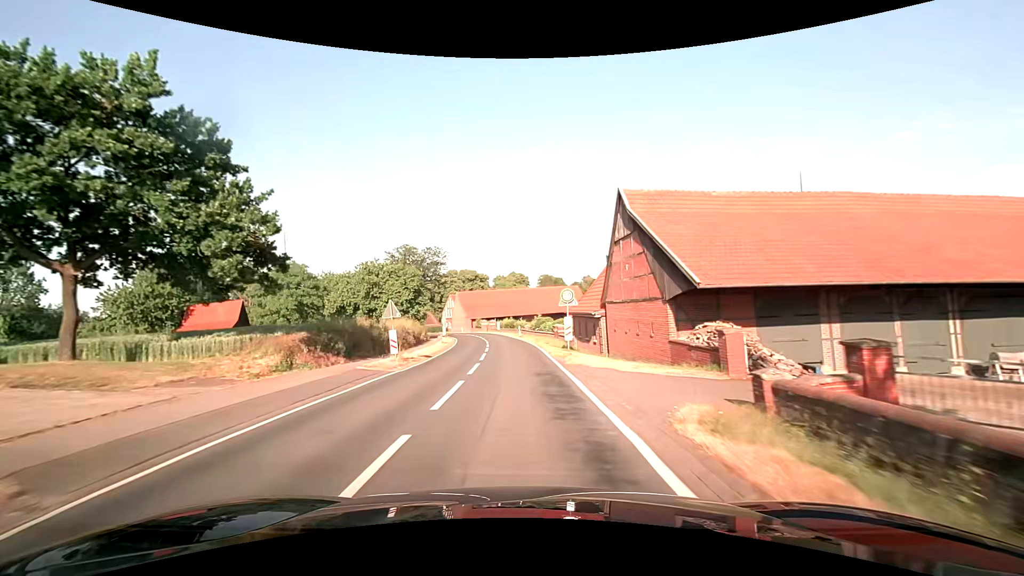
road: secondary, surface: asphalt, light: Day
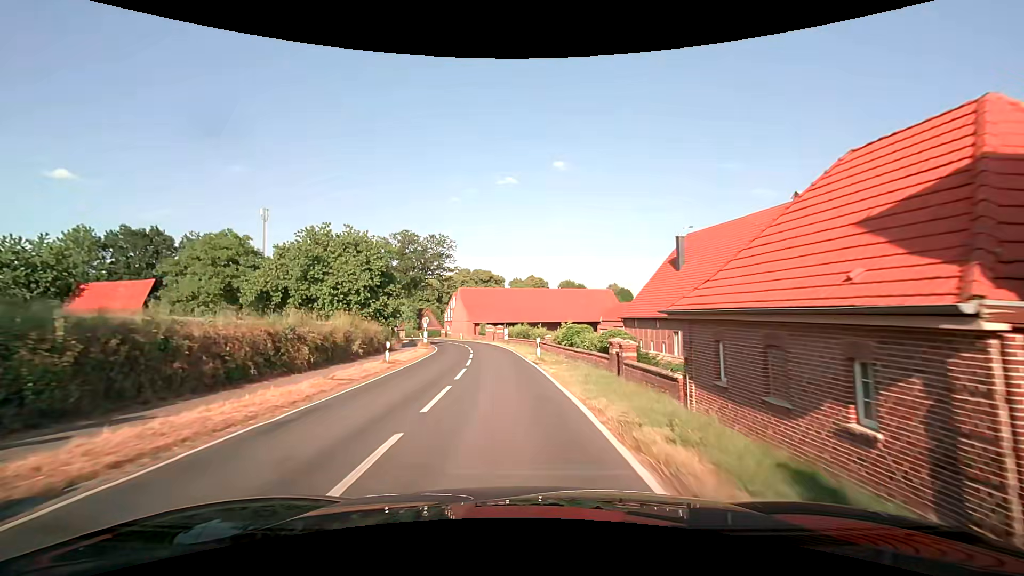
(-0.5, +23.3) m; -2°
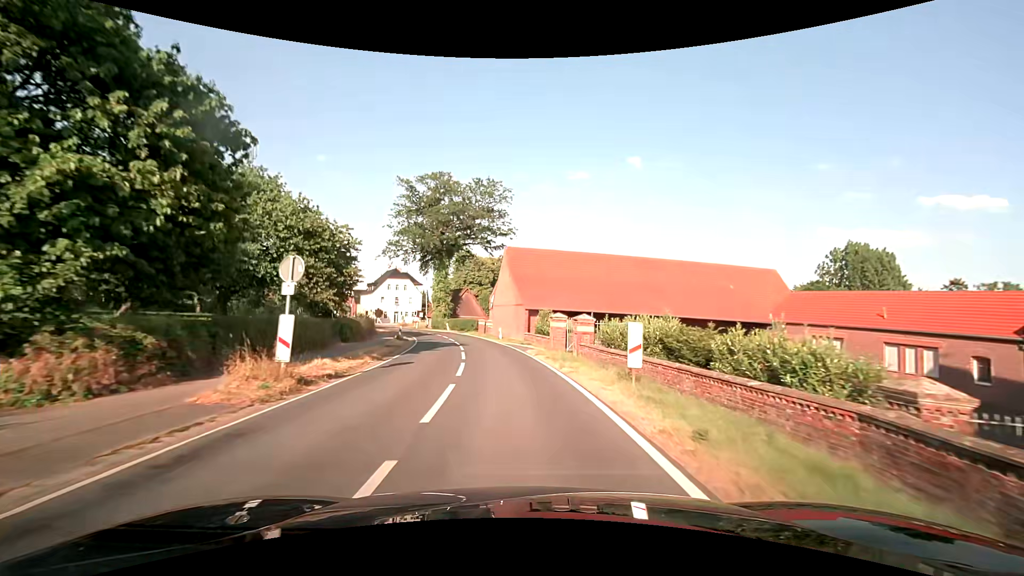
(-2.4, +37.9) m; -7°
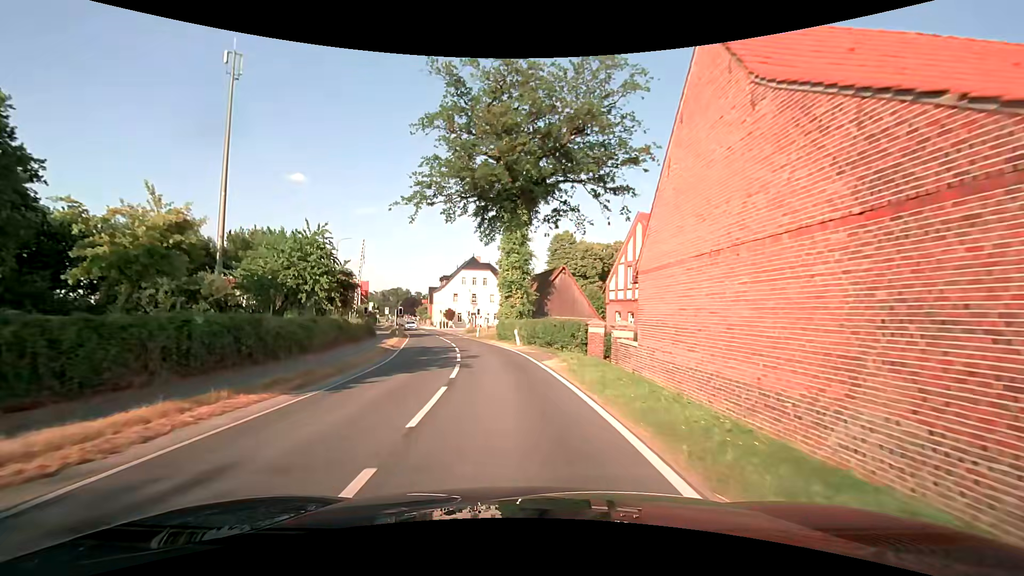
(-3.1, +35.9) m; -12°
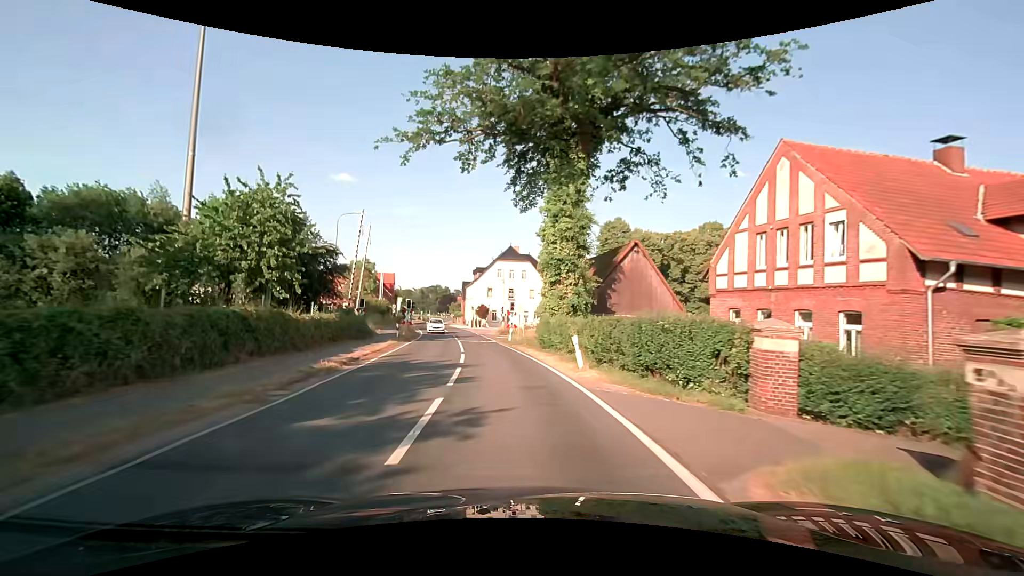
(-0.6, +13.7) m; -4°
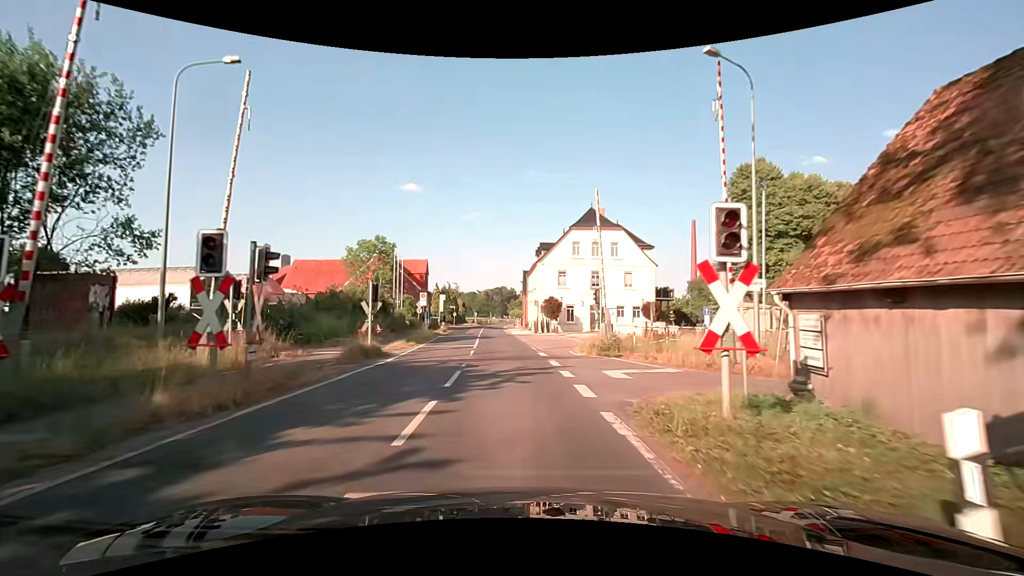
(-2.5, +30.9) m; -8°
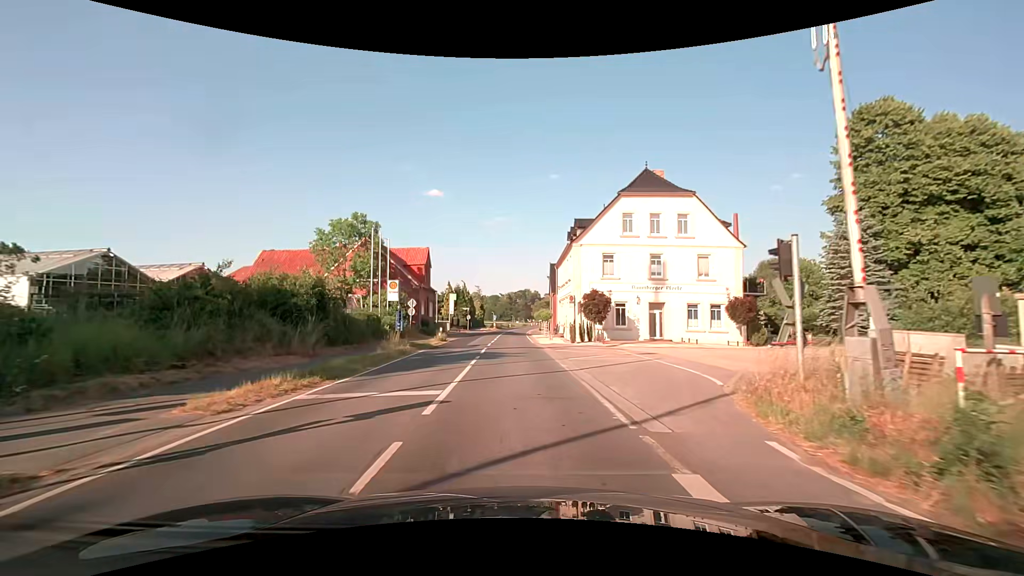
(-0.4, +16.4) m; -2°
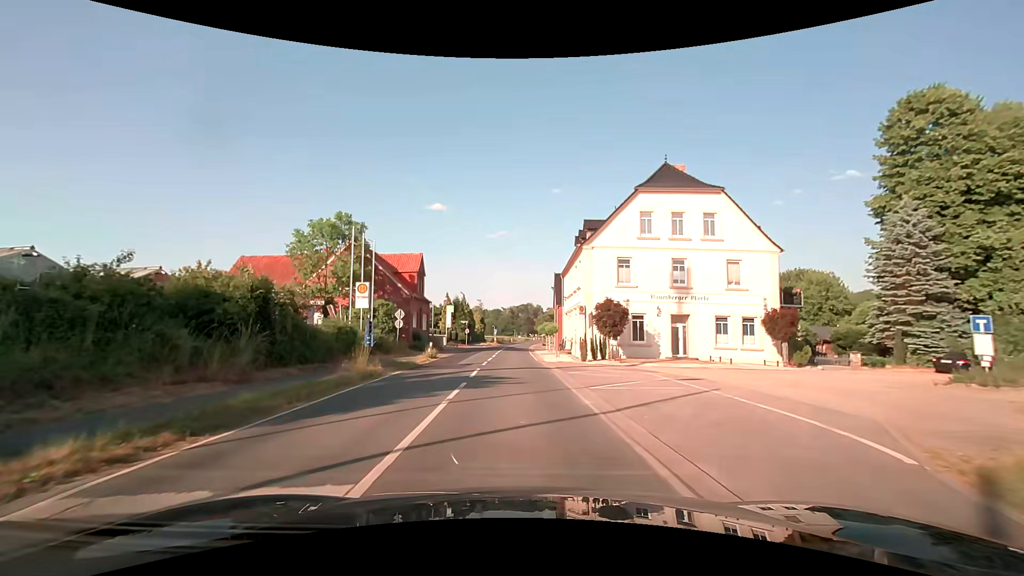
(0.0, +5.4) m; -1°
